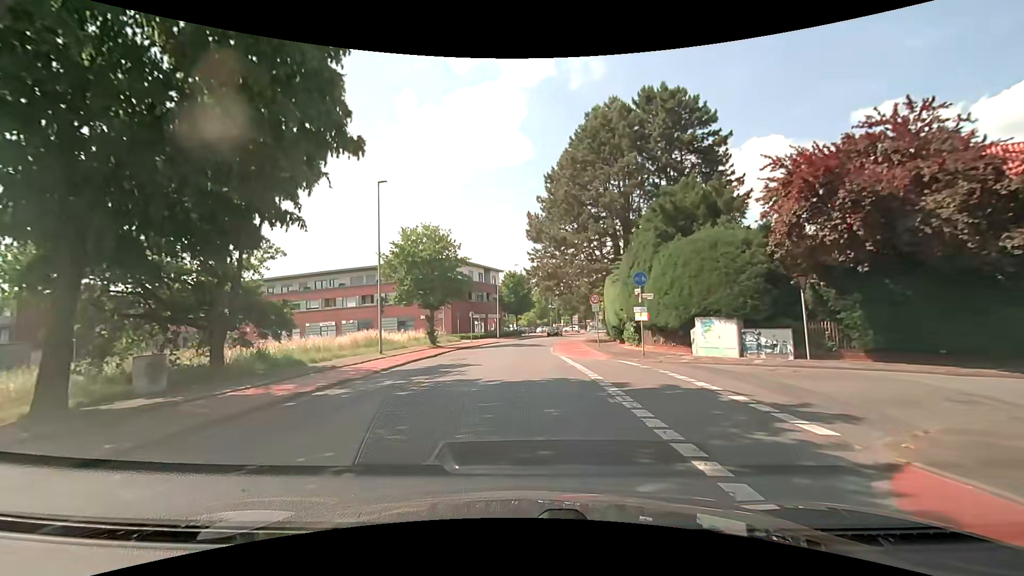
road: tertiary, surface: asphalt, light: Day
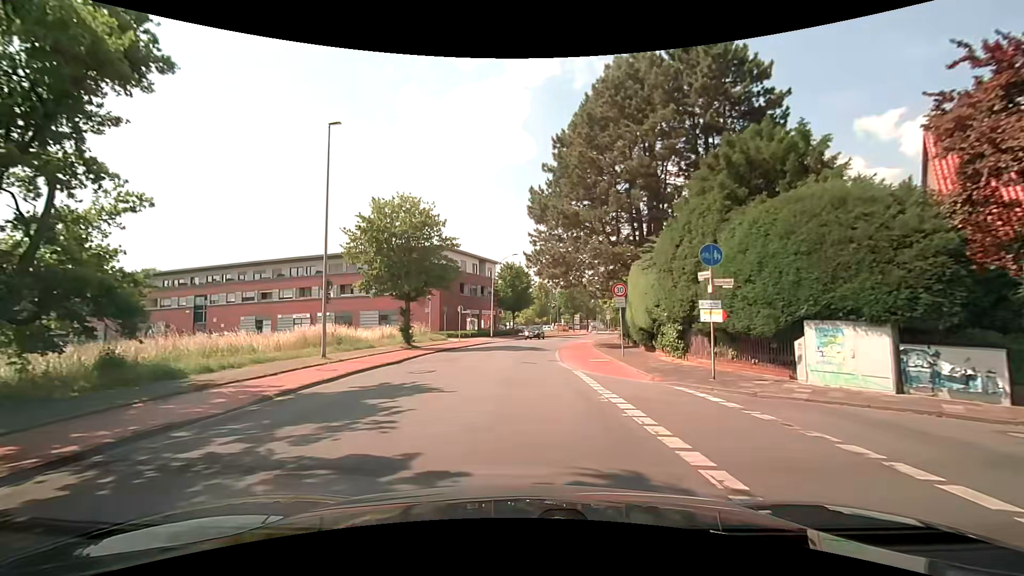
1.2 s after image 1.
(-0.1, +7.9) m; -1°
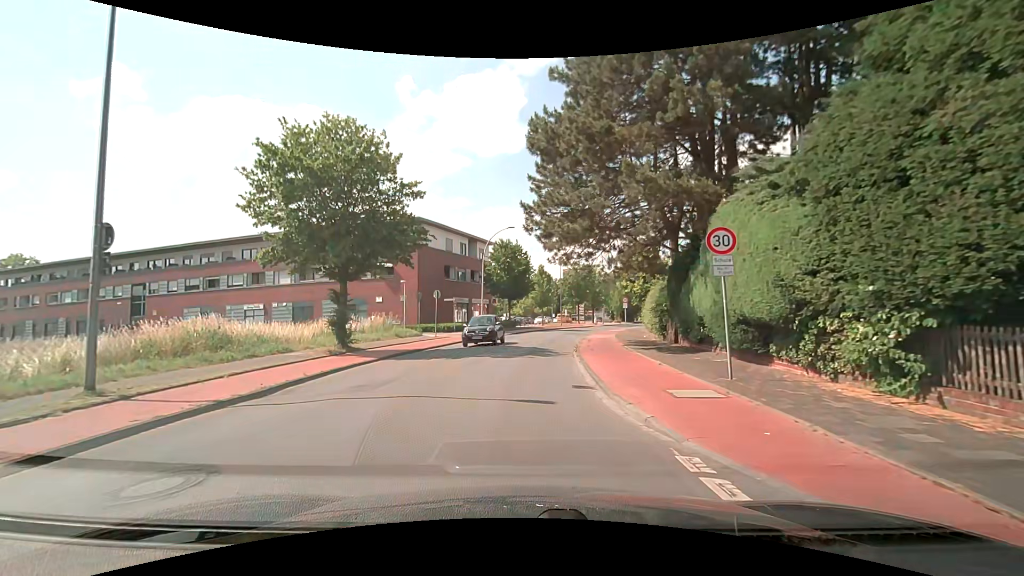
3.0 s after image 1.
(+0.2, +11.2) m; +1°
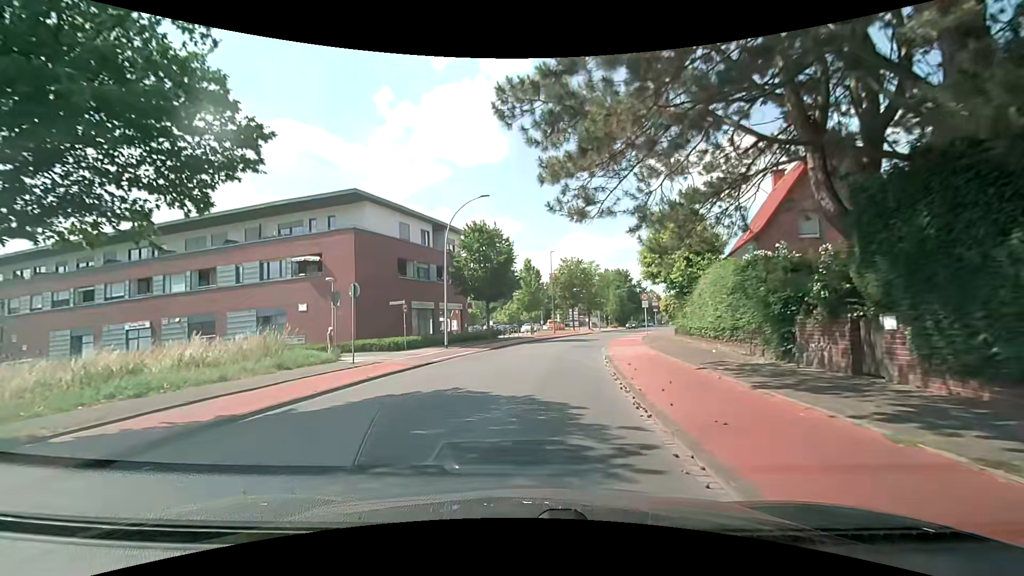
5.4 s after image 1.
(+0.1, +13.9) m; +1°
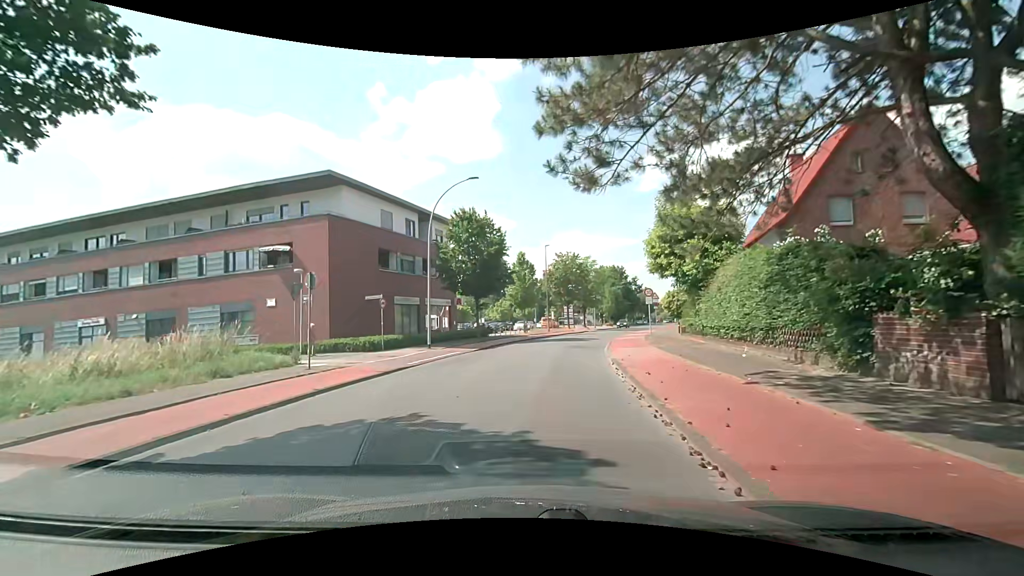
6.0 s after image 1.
(0.0, +3.2) m; 0°
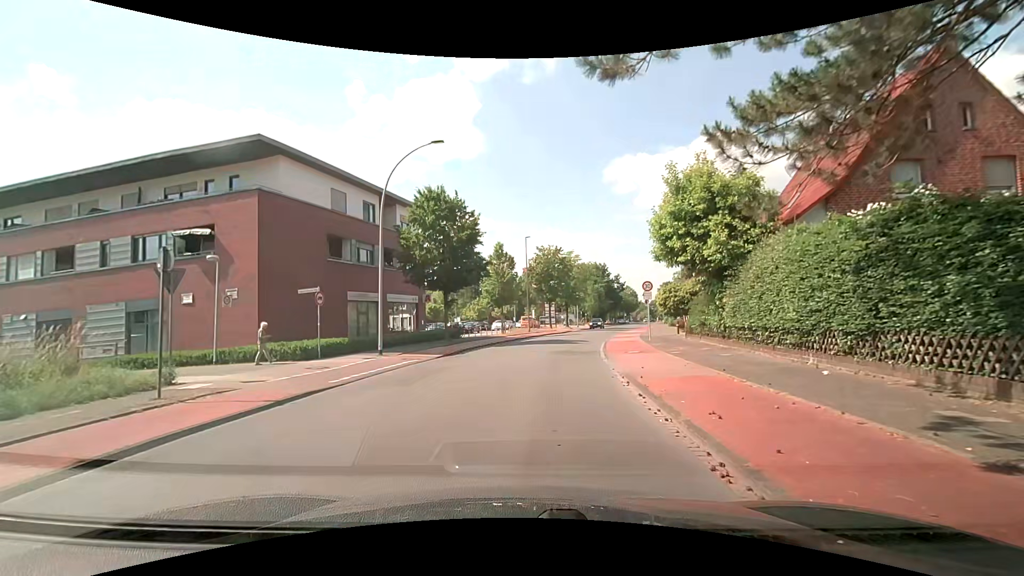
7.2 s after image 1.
(+0.1, +5.4) m; +4°
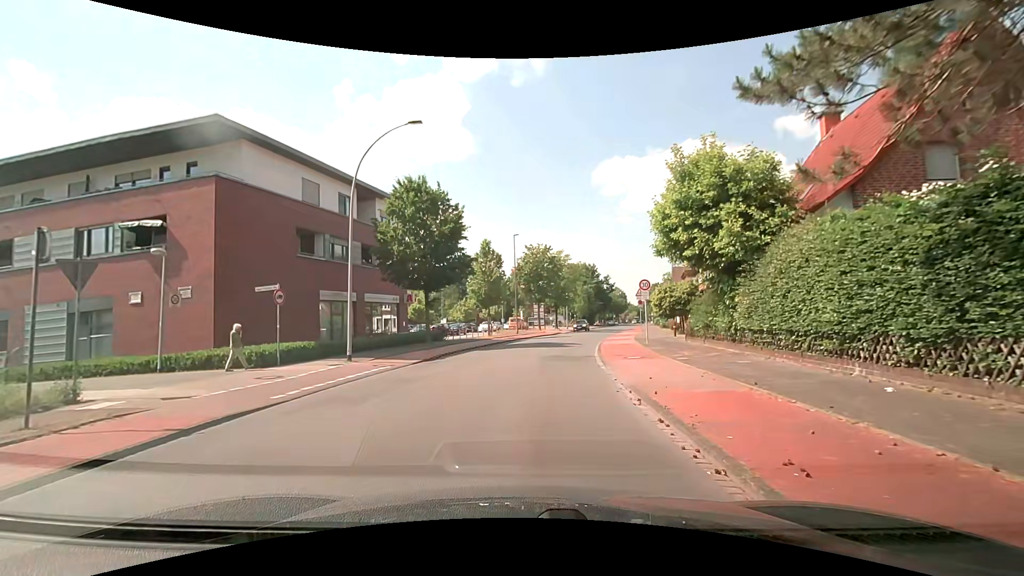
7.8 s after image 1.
(0.0, +2.3) m; +1°
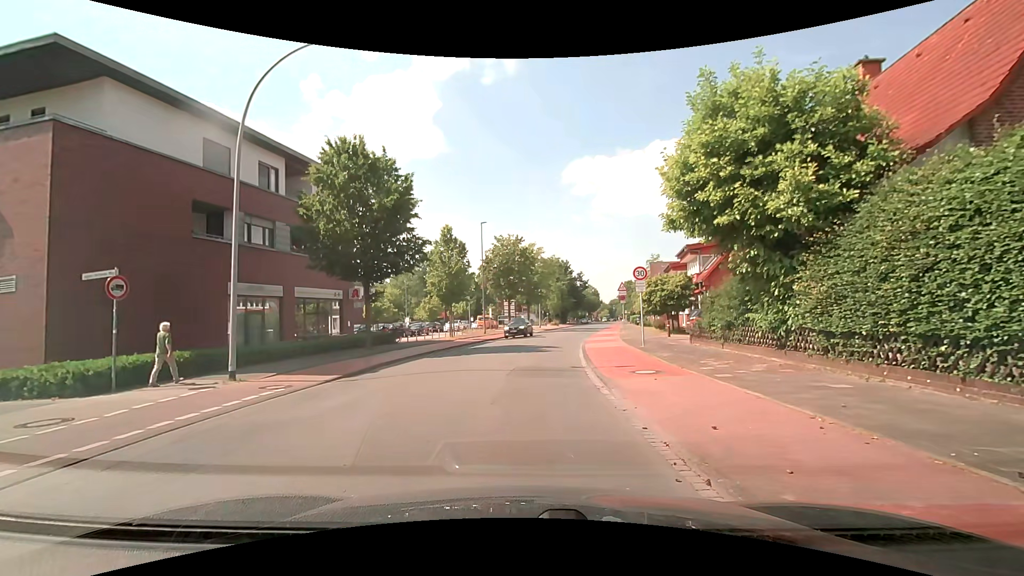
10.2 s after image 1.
(0.0, +5.5) m; +4°
